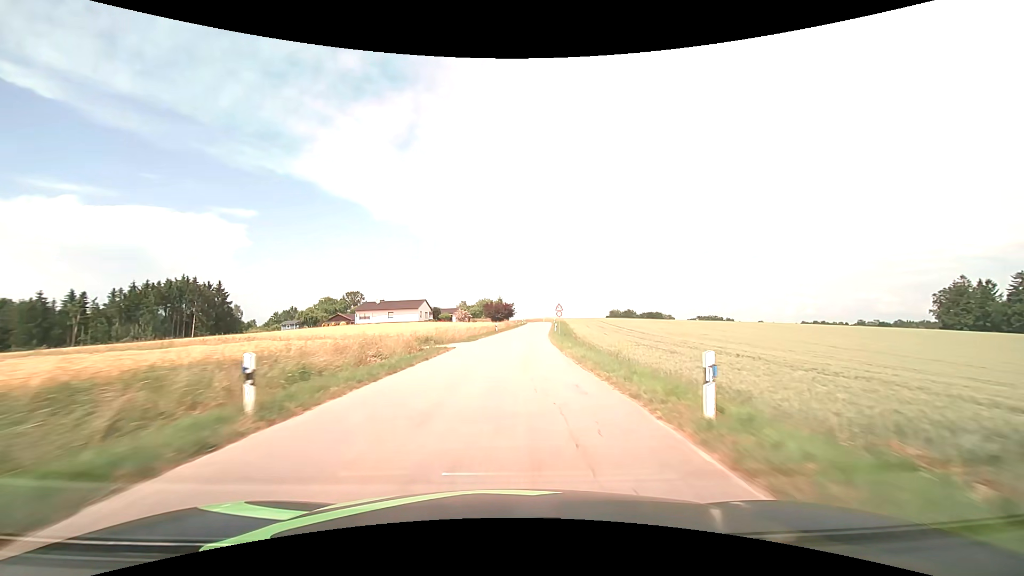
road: tertiary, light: Day
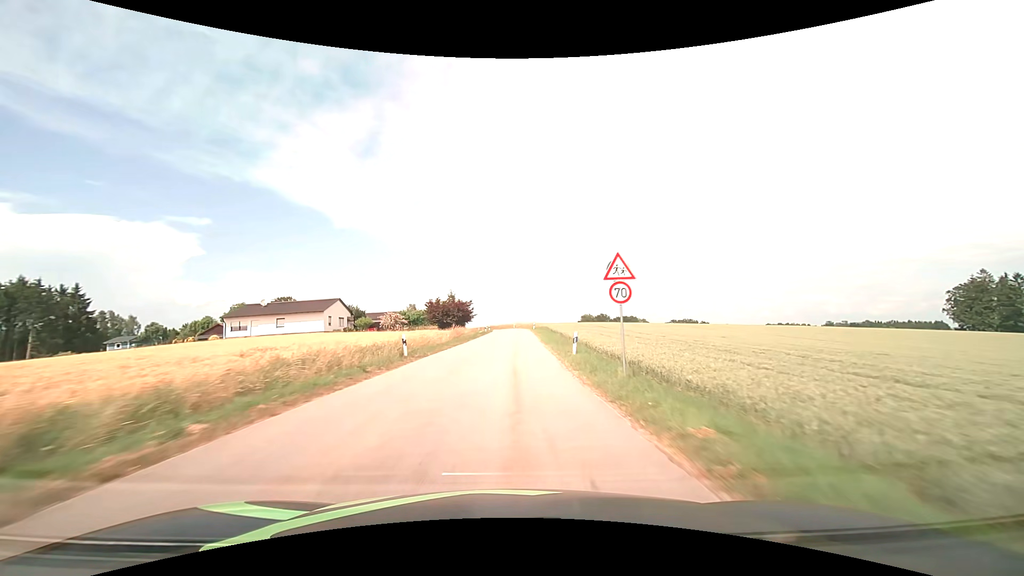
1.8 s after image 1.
(+1.3, +37.3) m; +4°
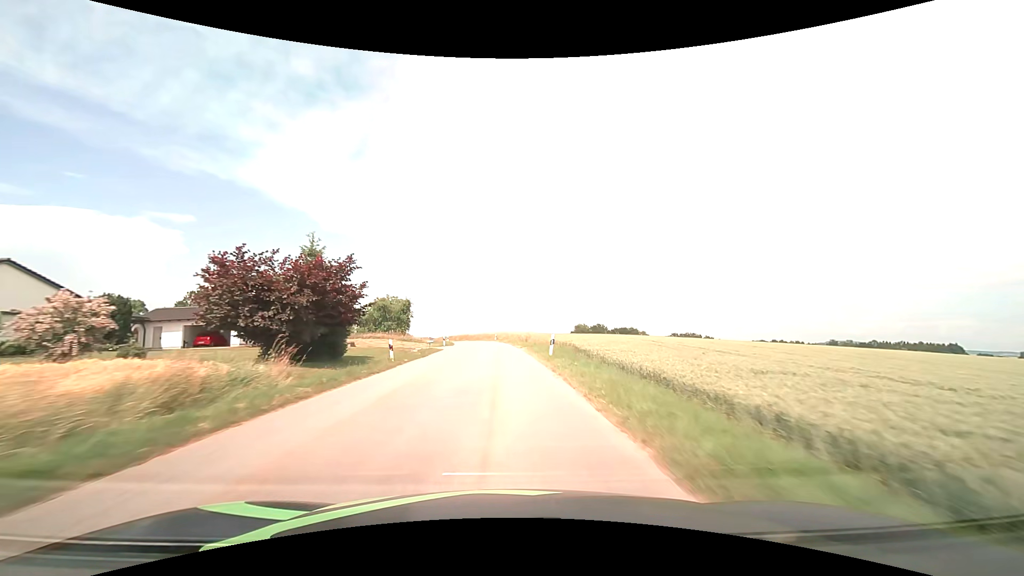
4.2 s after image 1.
(+1.0, +48.9) m; +2°
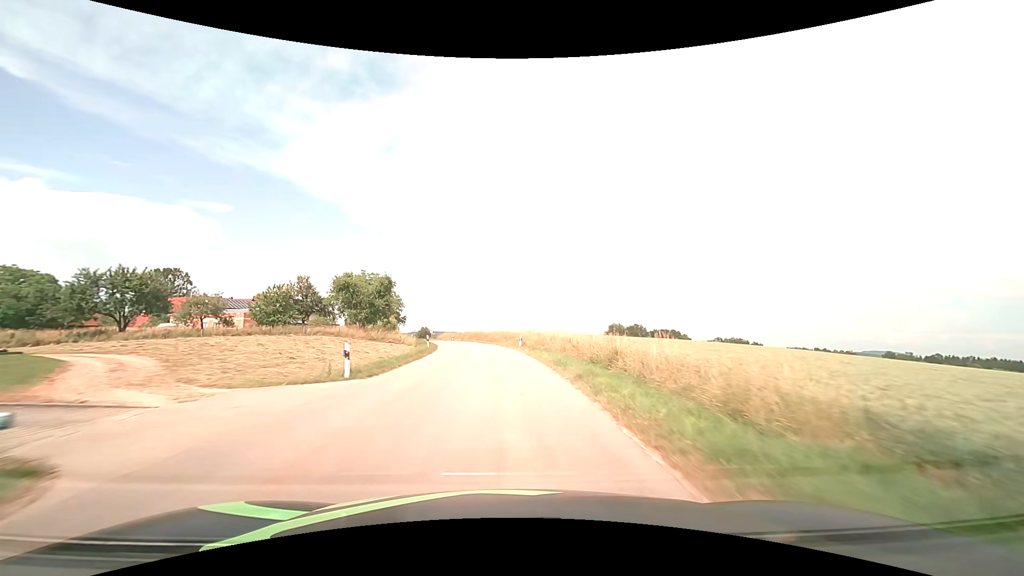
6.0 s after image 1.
(-0.8, +34.8) m; -3°
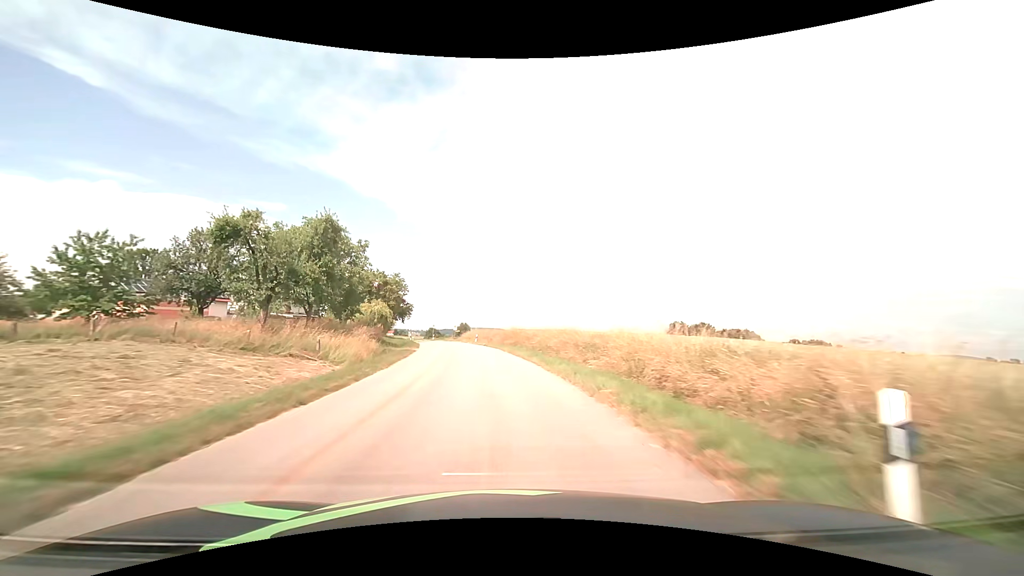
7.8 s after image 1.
(-1.3, +33.5) m; -5°
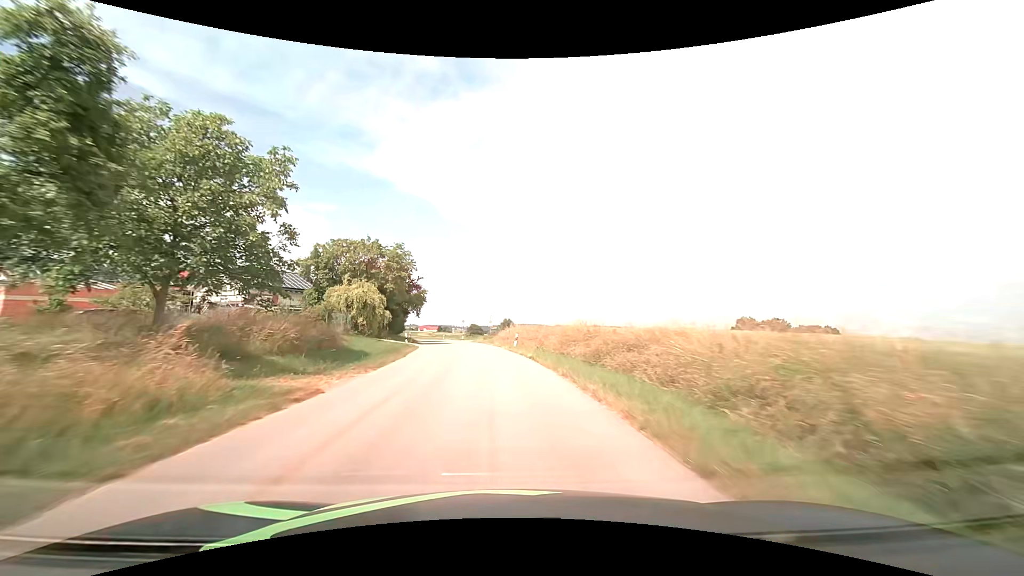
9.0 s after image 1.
(-0.9, +22.0) m; -5°
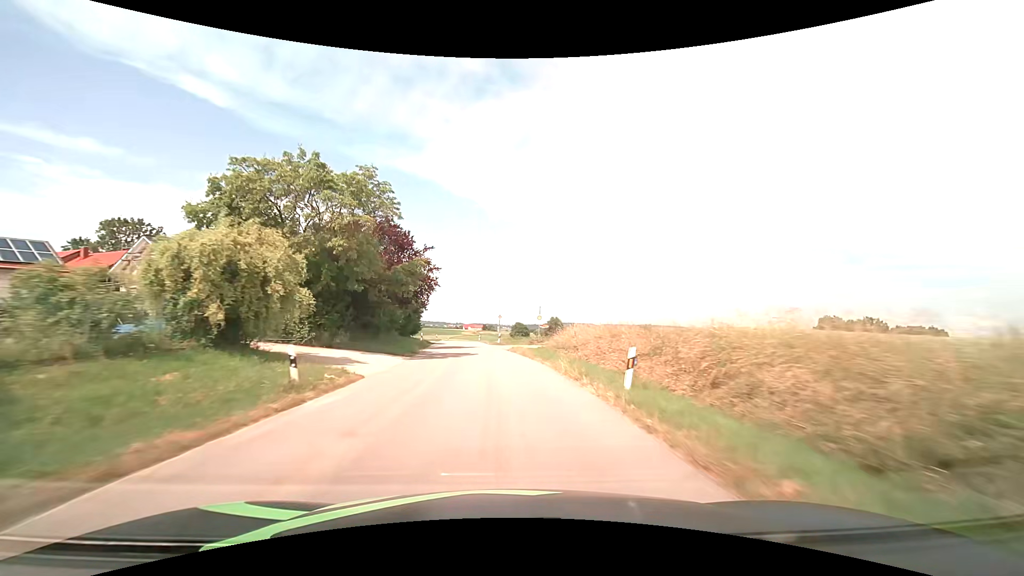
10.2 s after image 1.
(-1.0, +21.8) m; -5°
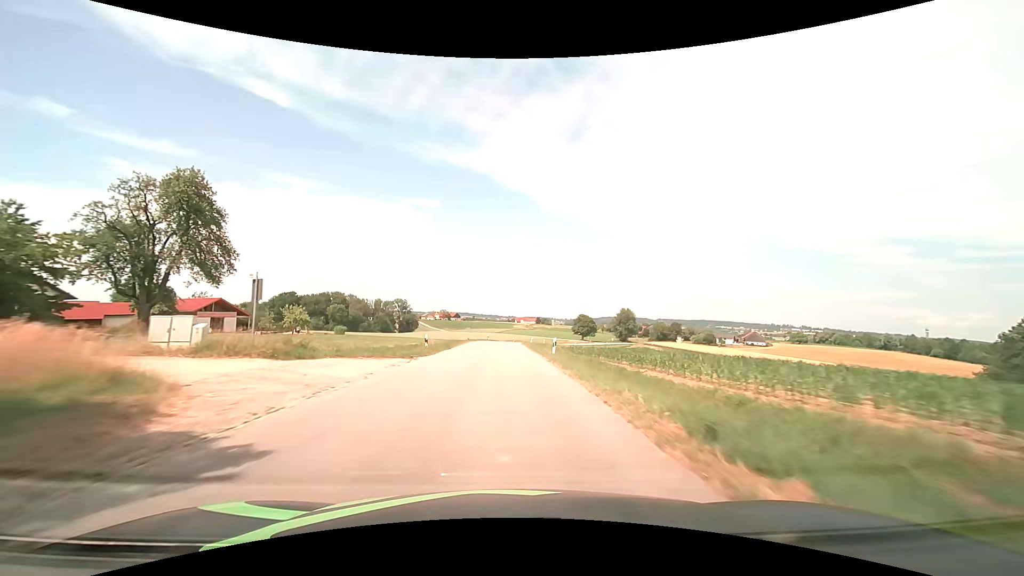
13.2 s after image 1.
(-4.1, +54.3) m; -6°
